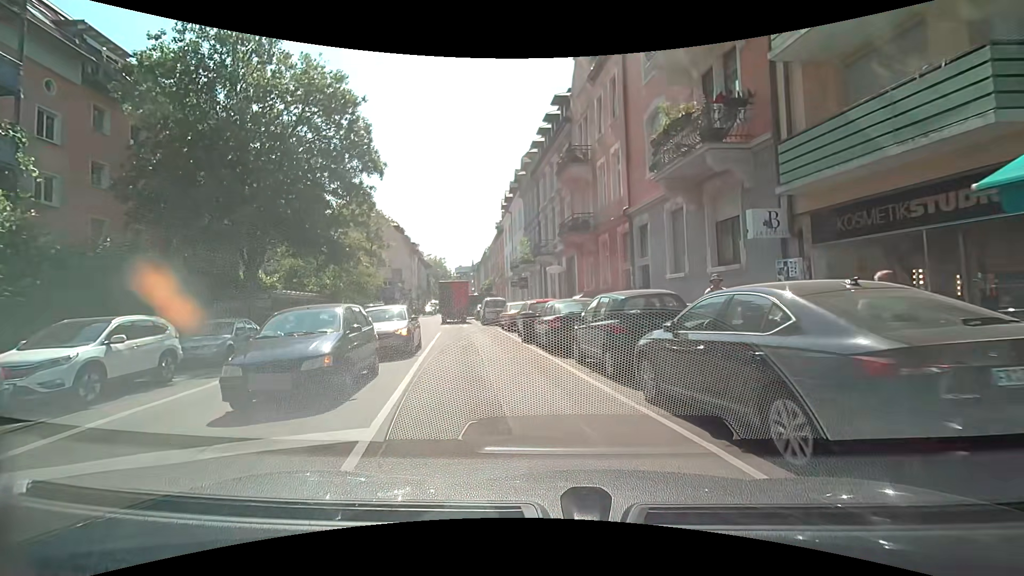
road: residential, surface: asphalt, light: Day
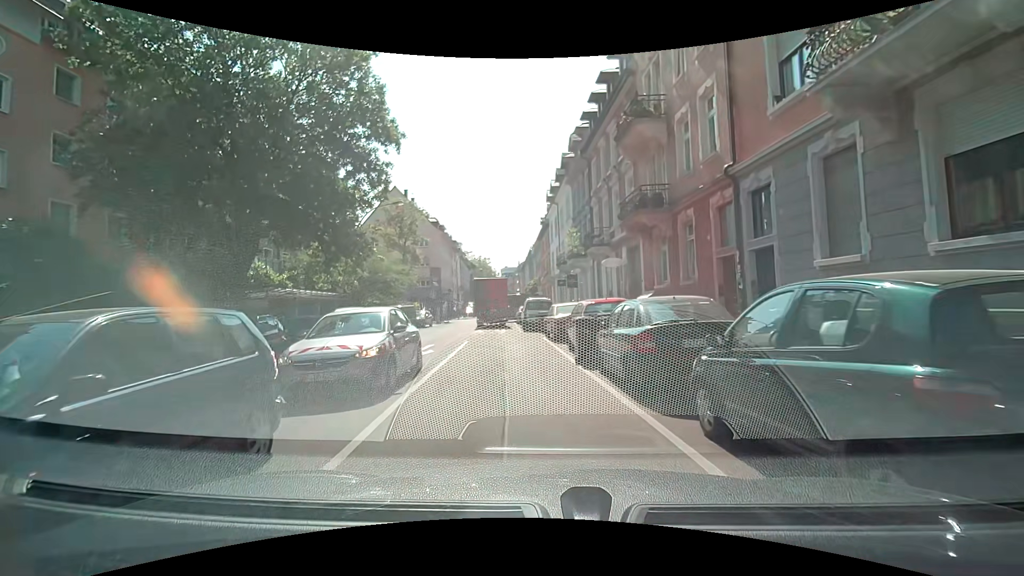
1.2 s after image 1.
(-0.3, +5.8) m; -6°
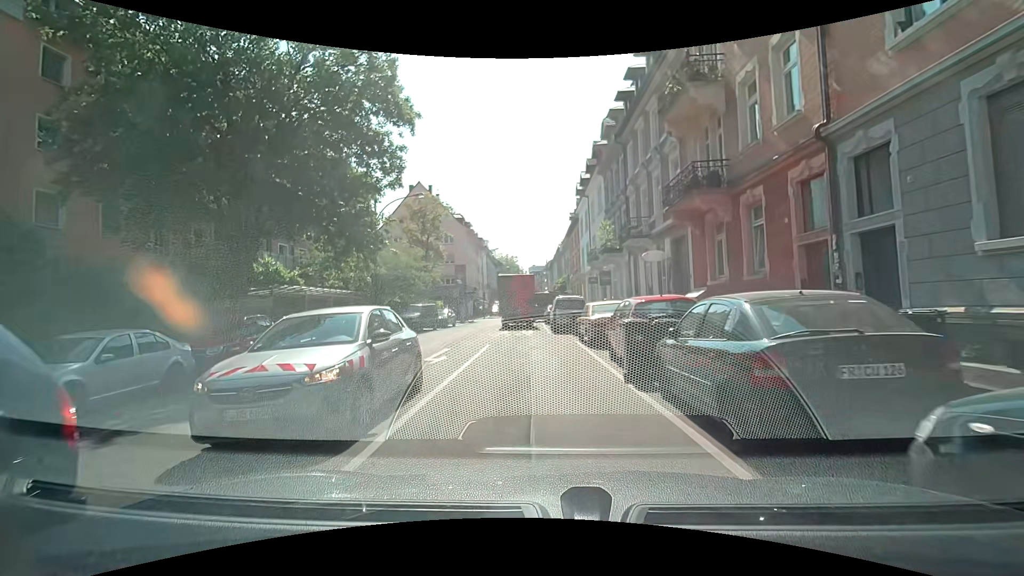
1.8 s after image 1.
(0.0, +2.6) m; -1°
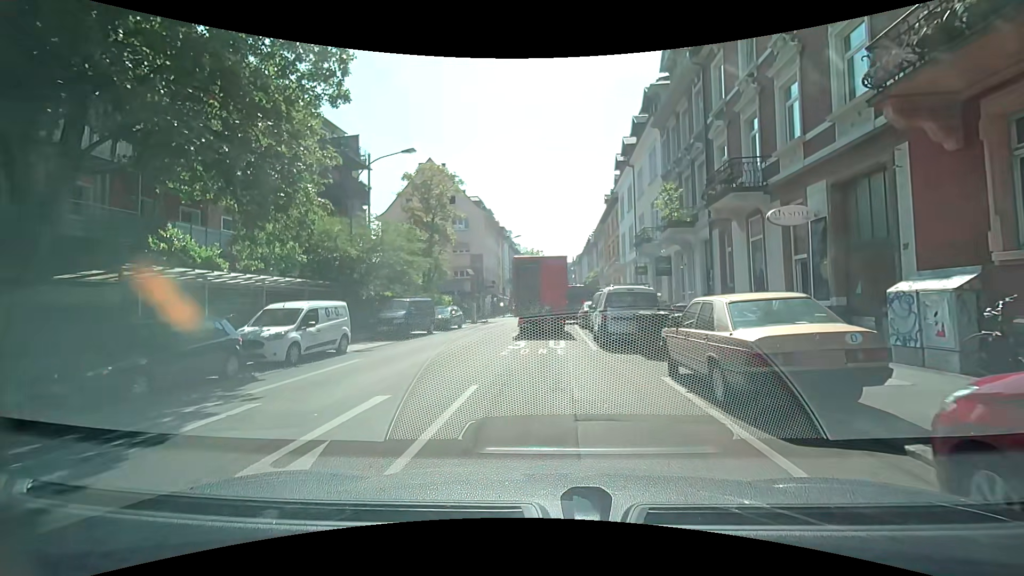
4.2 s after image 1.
(-0.3, +9.6) m; -2°
